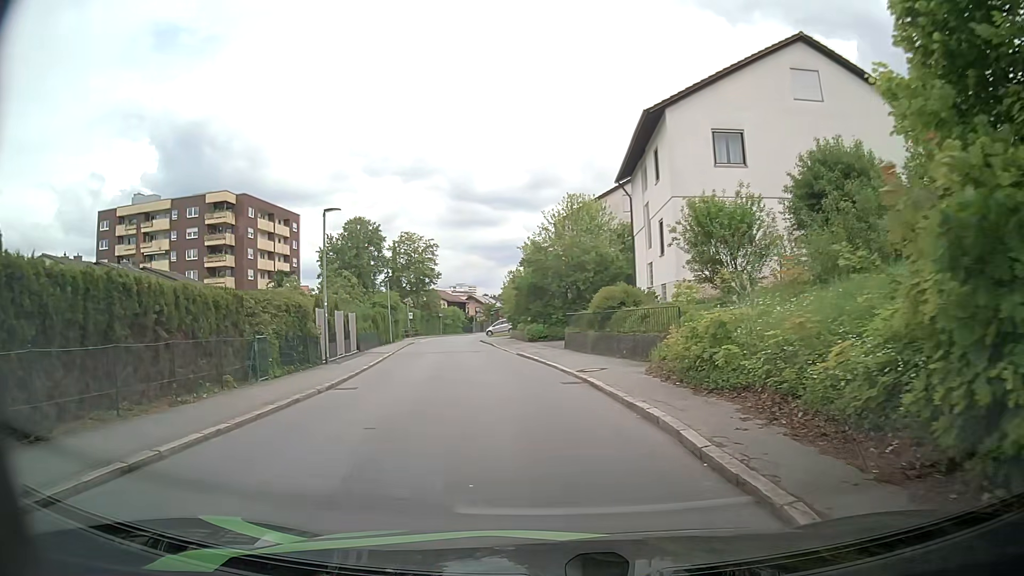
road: residential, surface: asphalt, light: Day
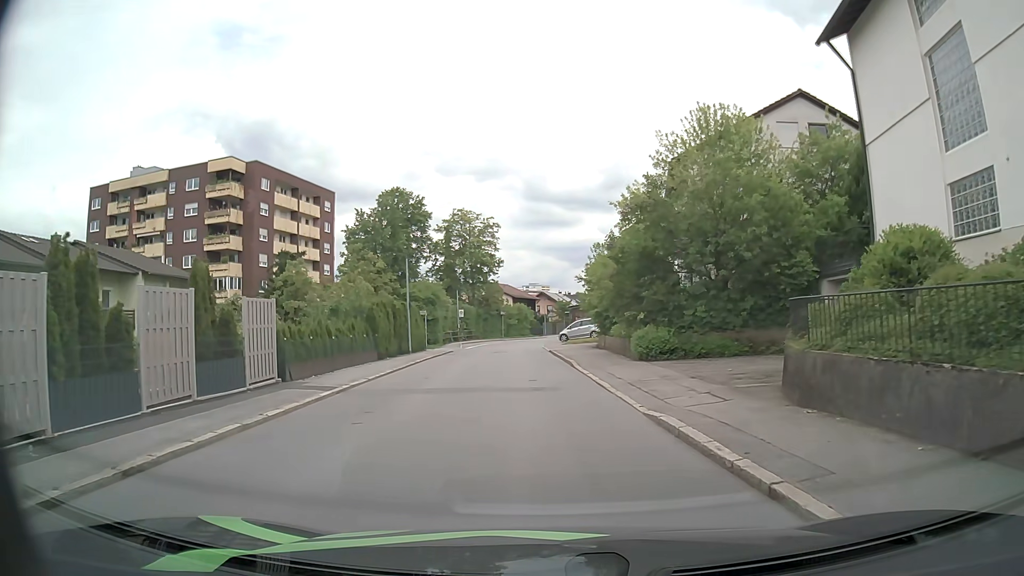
(-1.6, +19.1) m; -6°
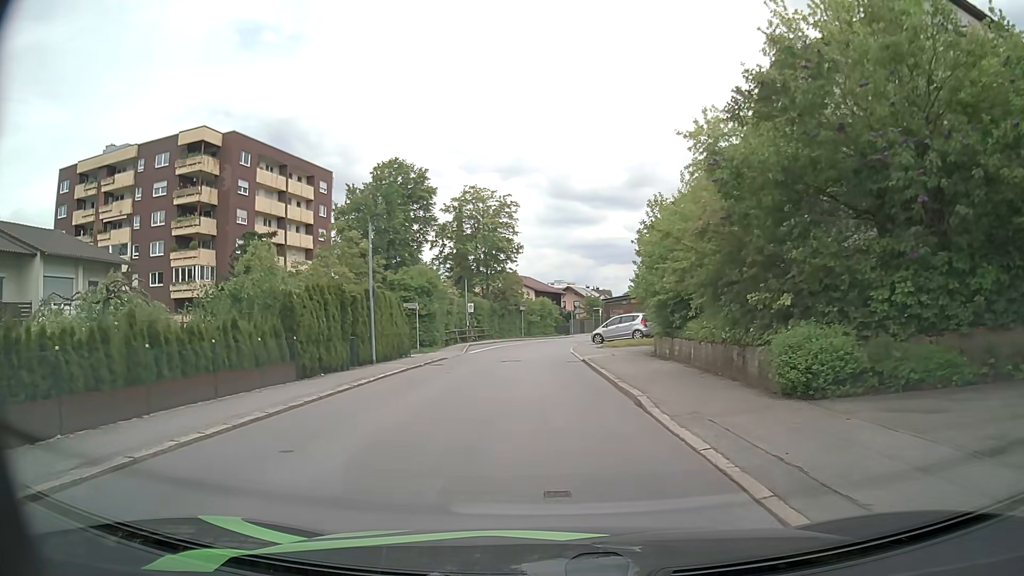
(-0.3, +11.6) m; -4°
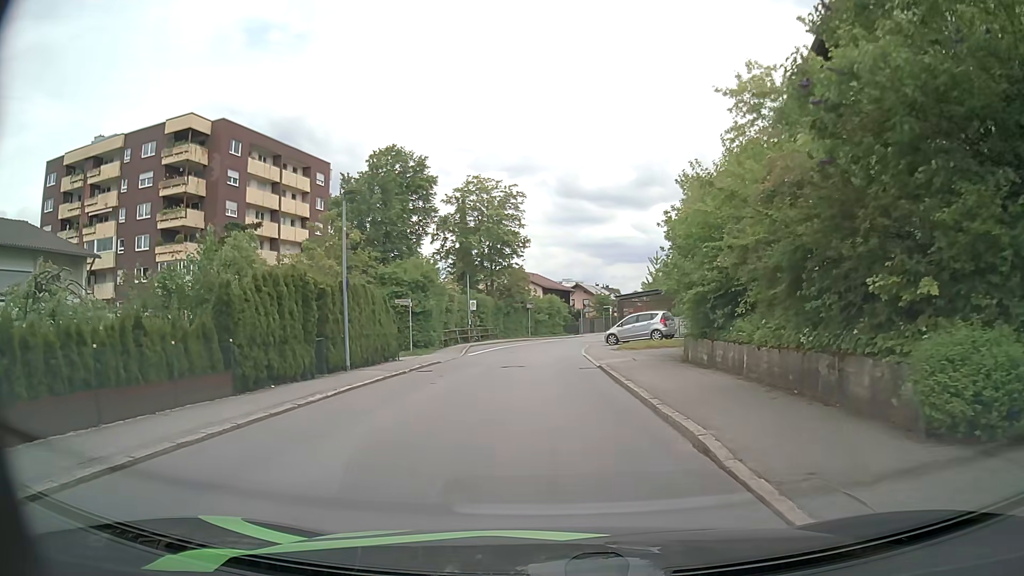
(0.0, +4.0) m; 0°
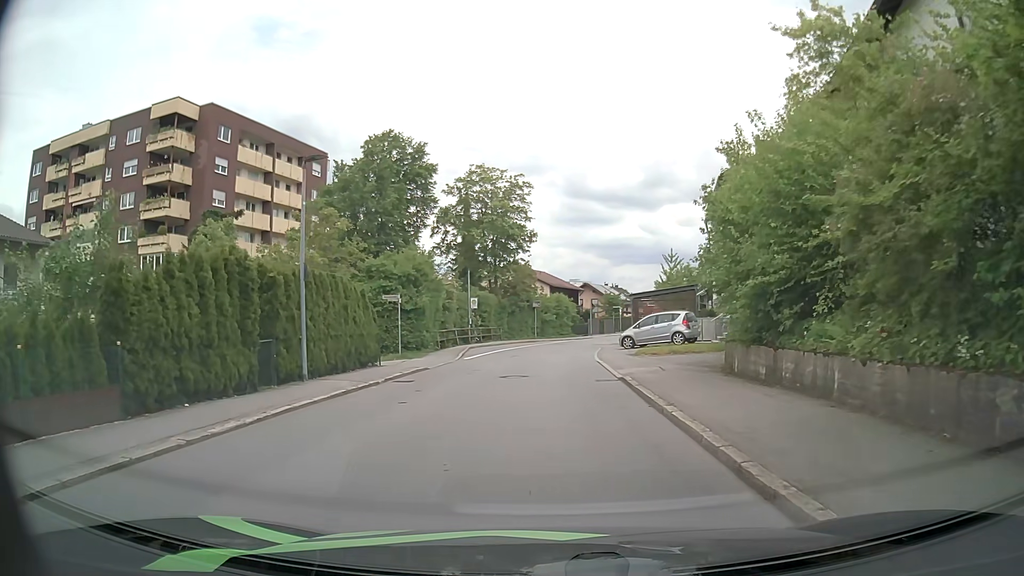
(0.0, +4.0) m; +1°
(0, +10) (0, +20) (0, +30) (+1, +40) (+2, +50) (+4, +60) (+7, +69) (+9, +79) (+12, +89) (+15, +98) m
